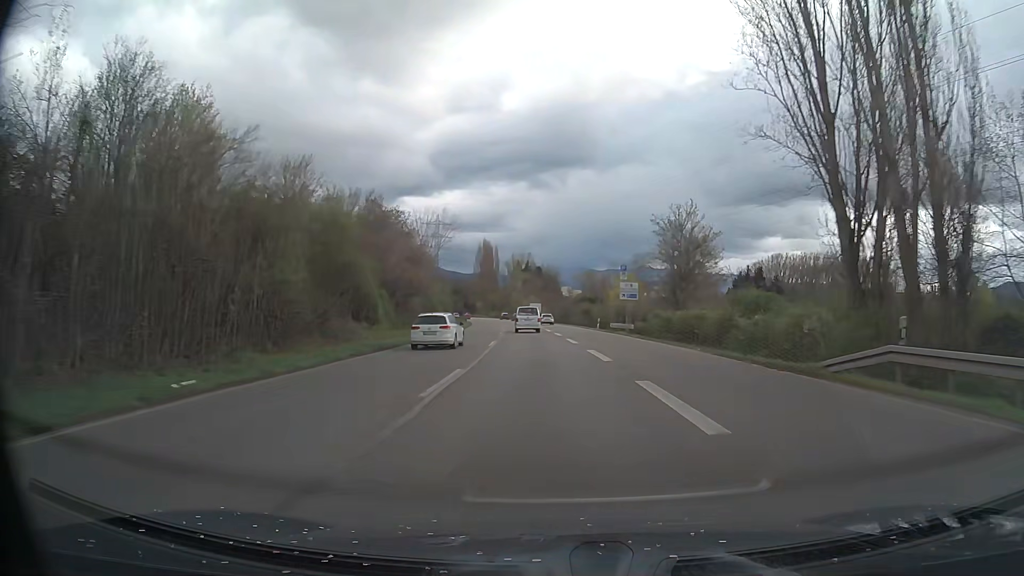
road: trunk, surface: asphalt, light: Day
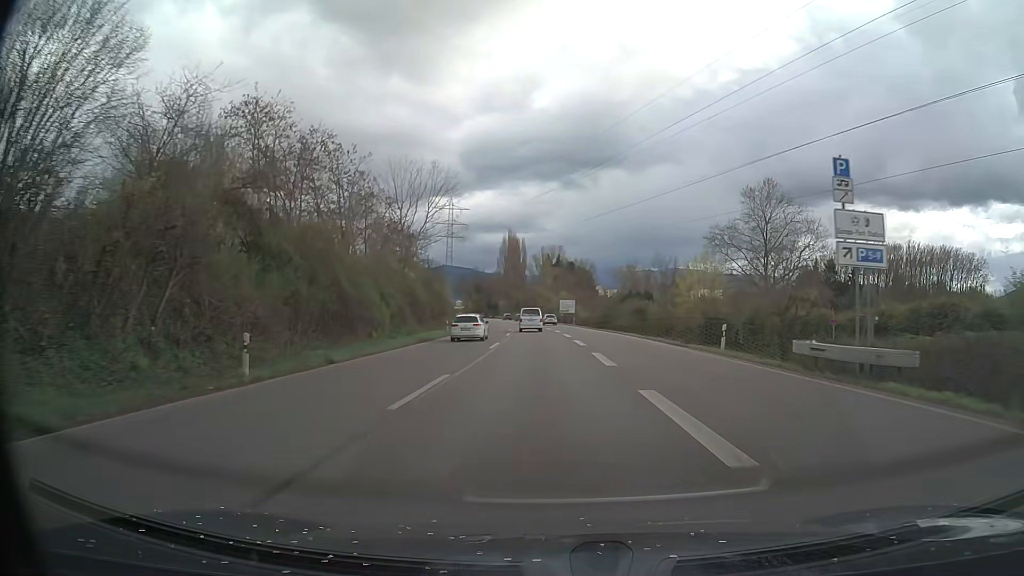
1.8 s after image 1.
(-0.8, +37.5) m; -3°
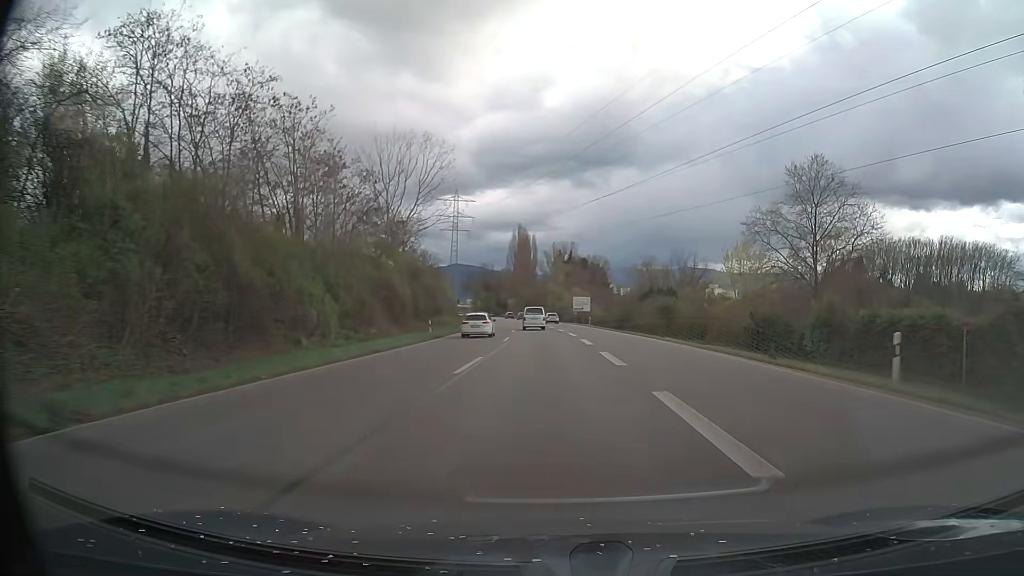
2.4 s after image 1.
(-0.1, +12.4) m; -1°
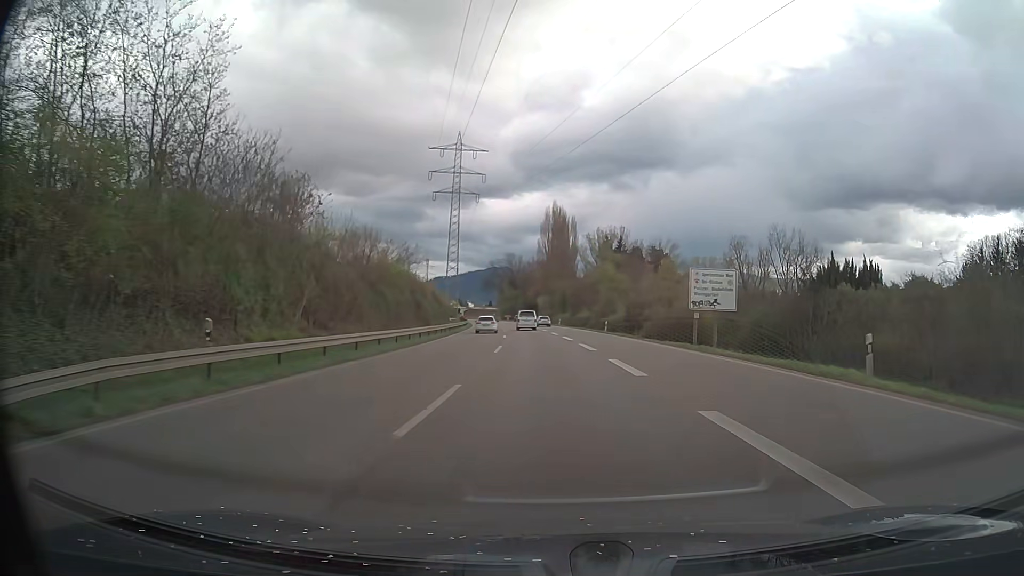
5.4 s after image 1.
(-2.2, +62.0) m; -3°
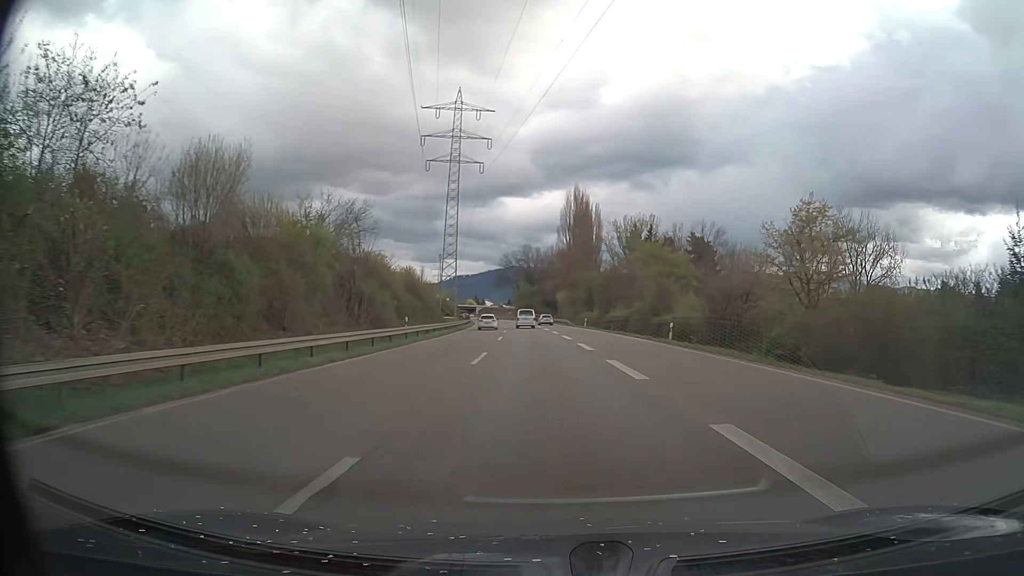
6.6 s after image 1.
(-0.4, +25.1) m; -2°
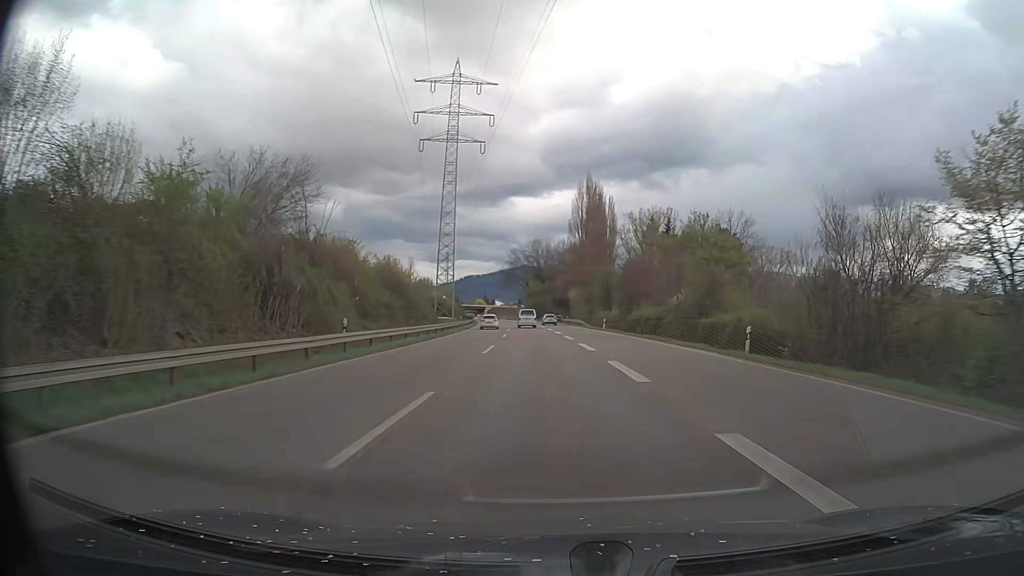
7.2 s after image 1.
(-0.1, +12.6) m; -1°
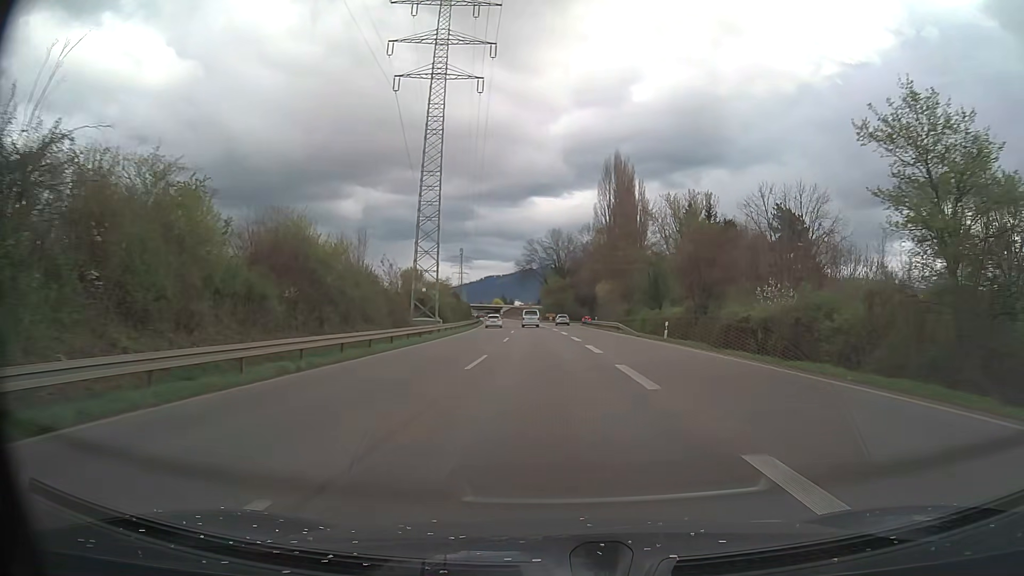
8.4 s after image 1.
(-0.5, +25.2) m; -2°
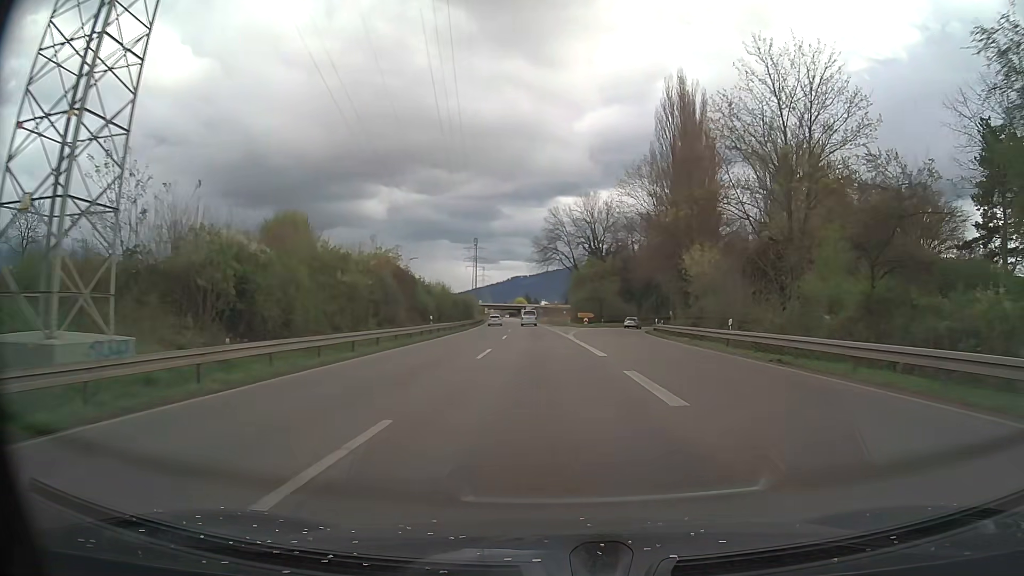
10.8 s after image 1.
(-1.0, +50.3) m; -2°
(0, +10) (0, +20) (0, +30) (-1, +40) (-1, +50) (-2, +60) (-2, +70) (-3, +80) (-3, +90) (-4, +100) m
